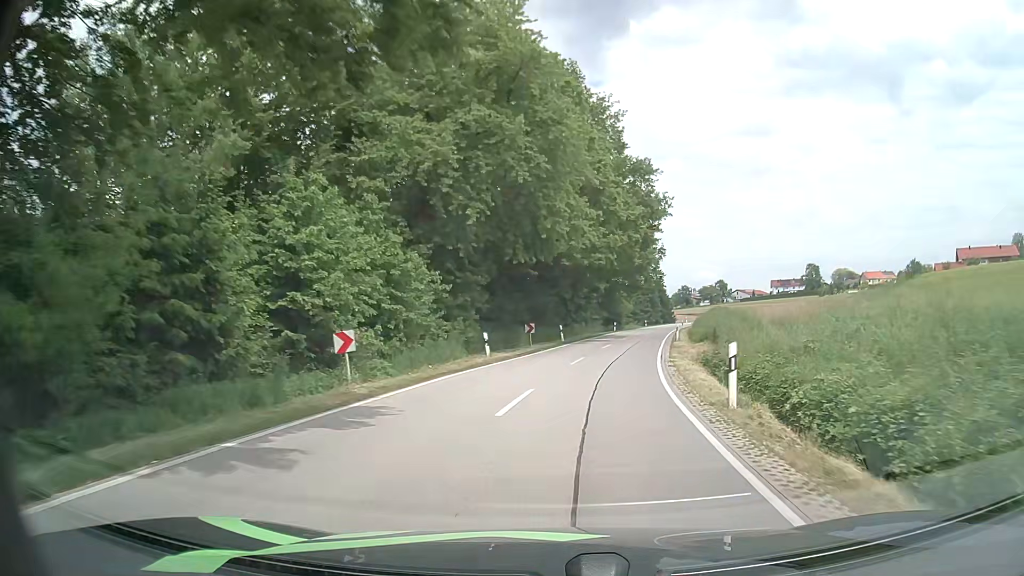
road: secondary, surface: asphalt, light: Day
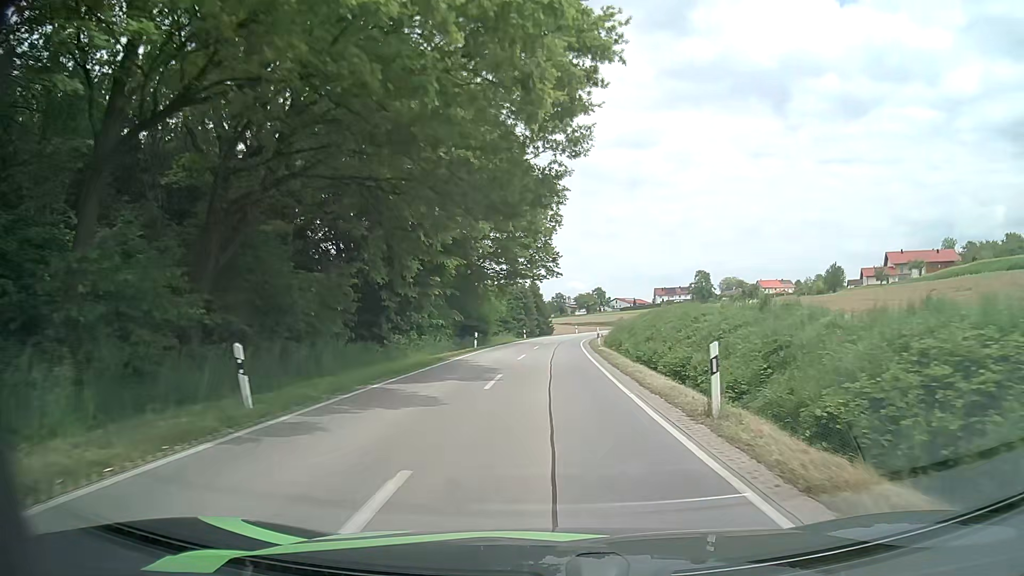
(+3.3, +31.1) m; +11°
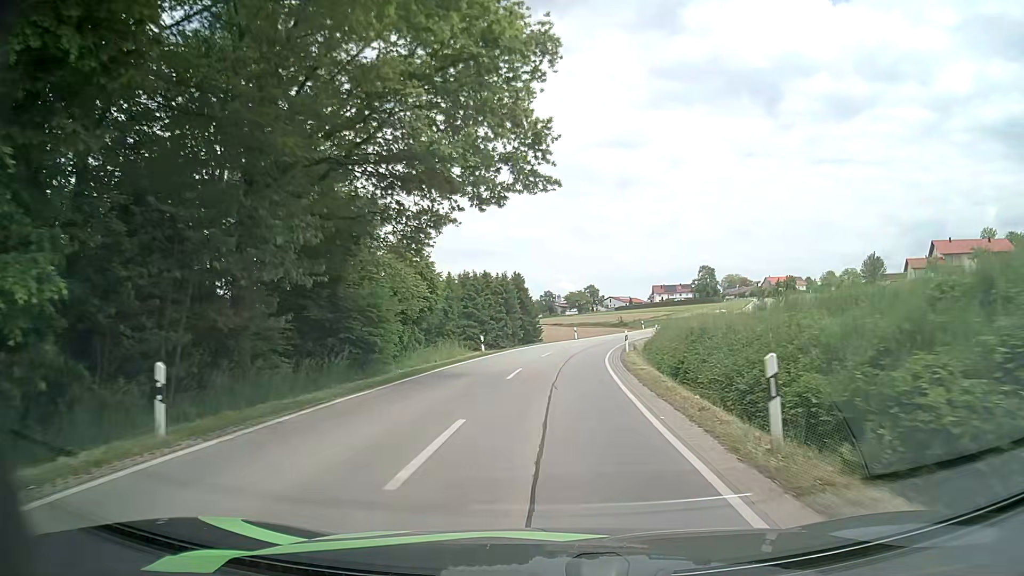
(+0.6, +32.1) m; +1°
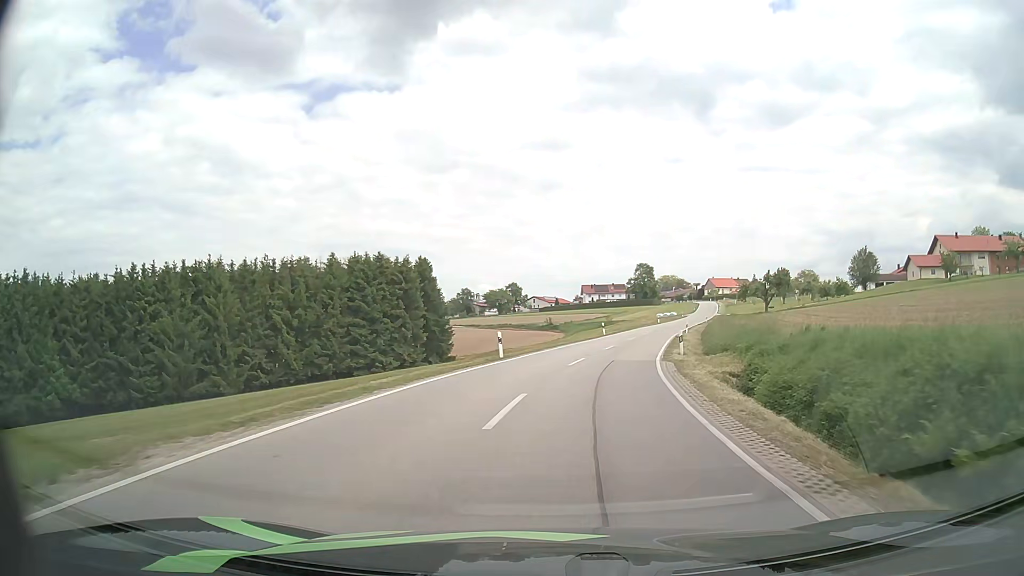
(+0.7, +32.6) m; +6°
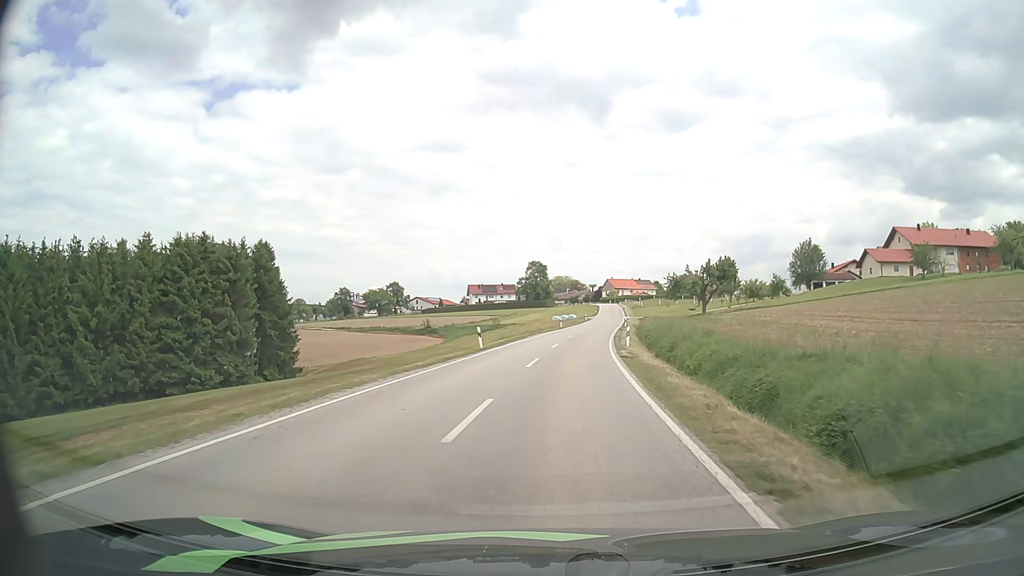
(+2.4, +24.4) m; +10°
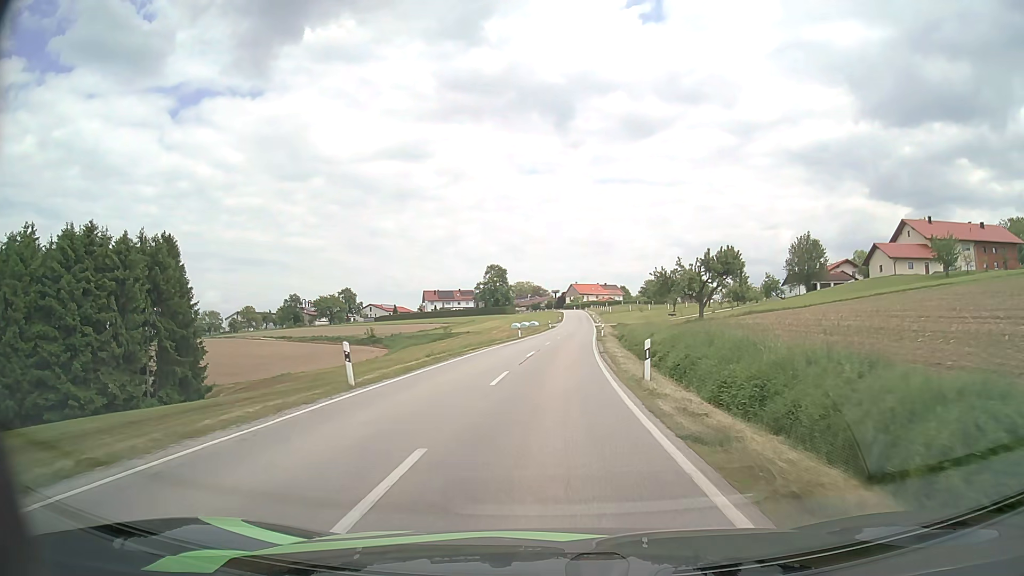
(+0.5, +16.3) m; +3°
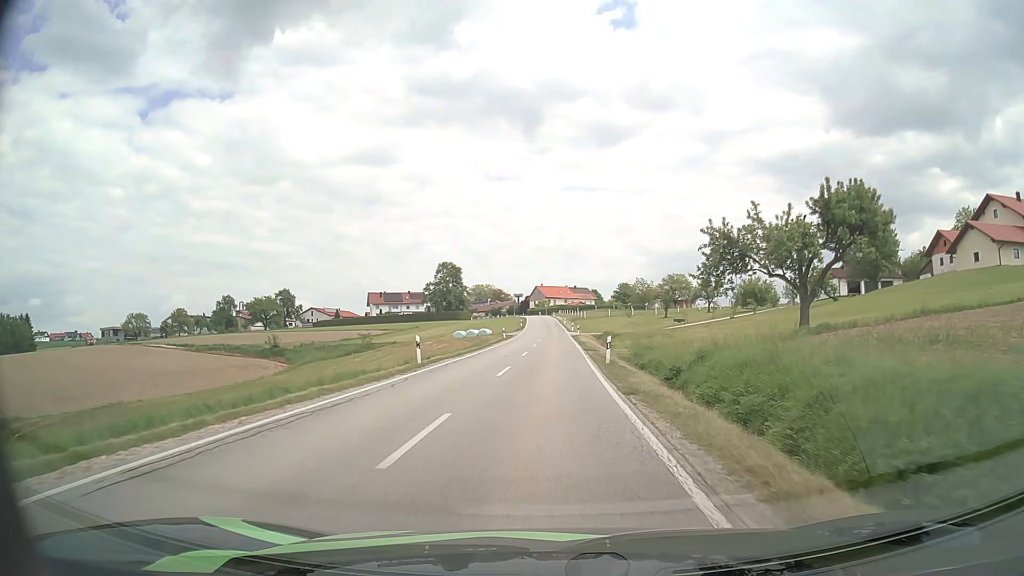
(+1.1, +31.9) m; +3°
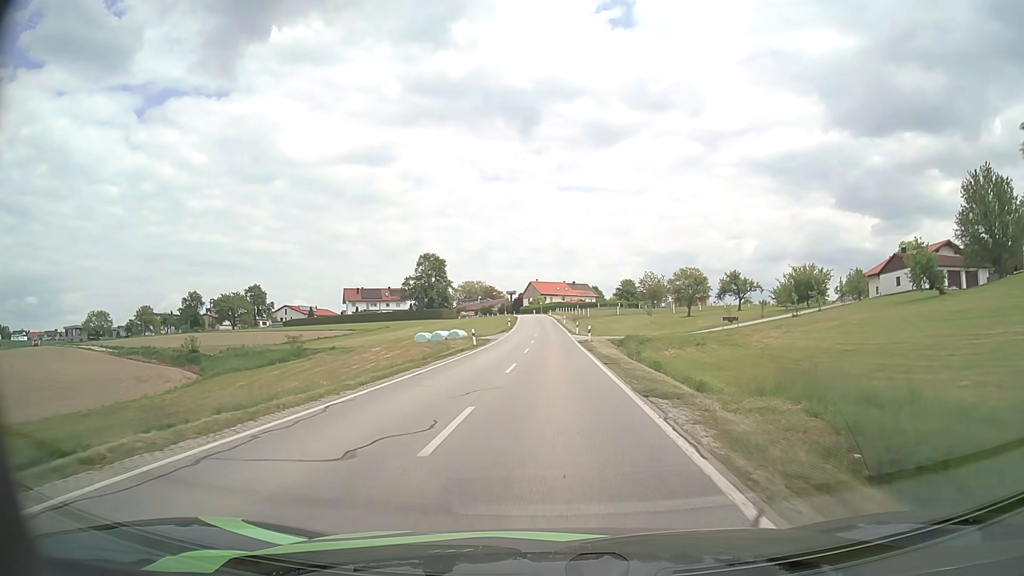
(+0.1, +23.3) m; 0°
